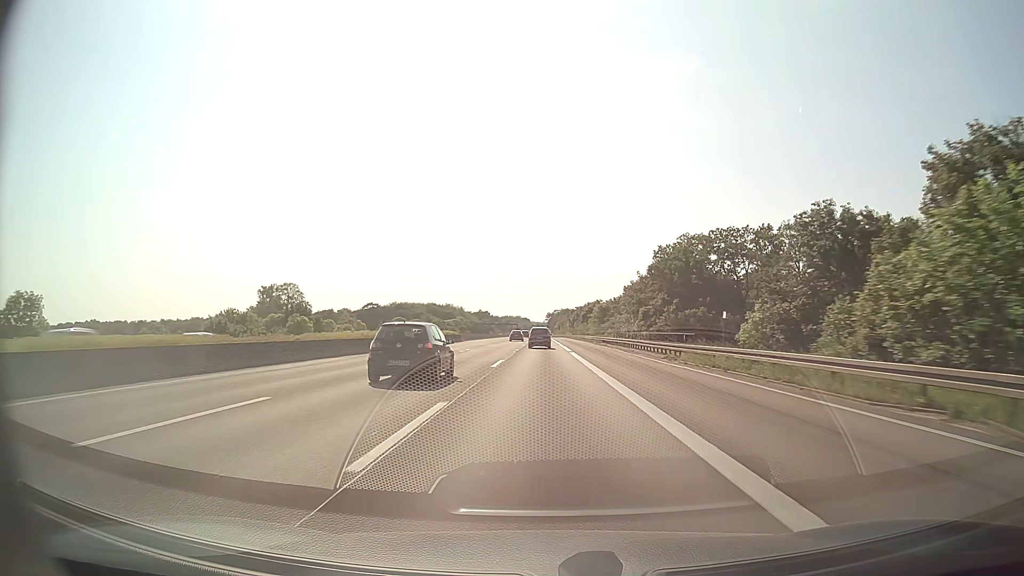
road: motorway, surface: asphalt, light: Day
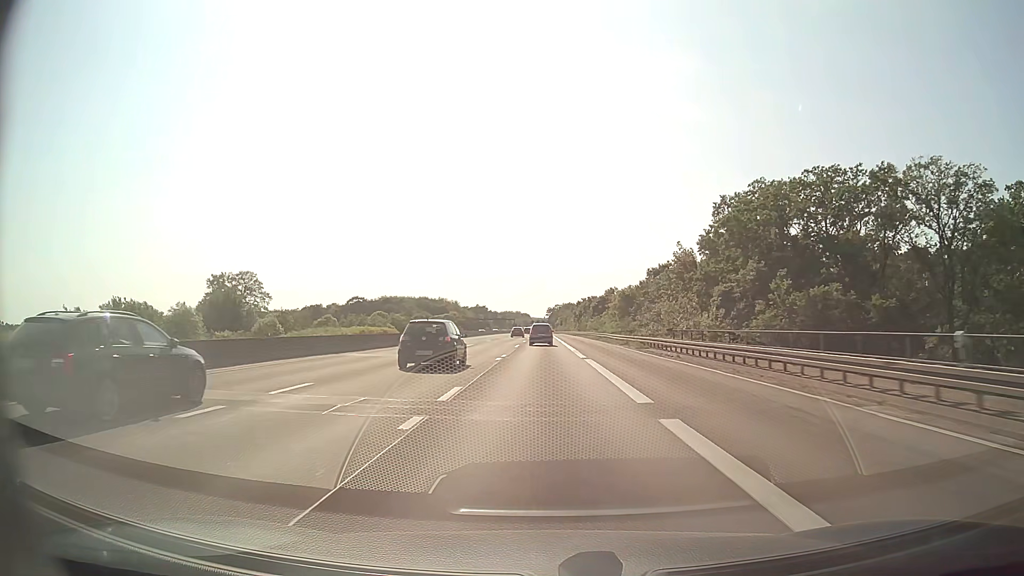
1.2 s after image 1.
(0.0, +33.5) m; 0°
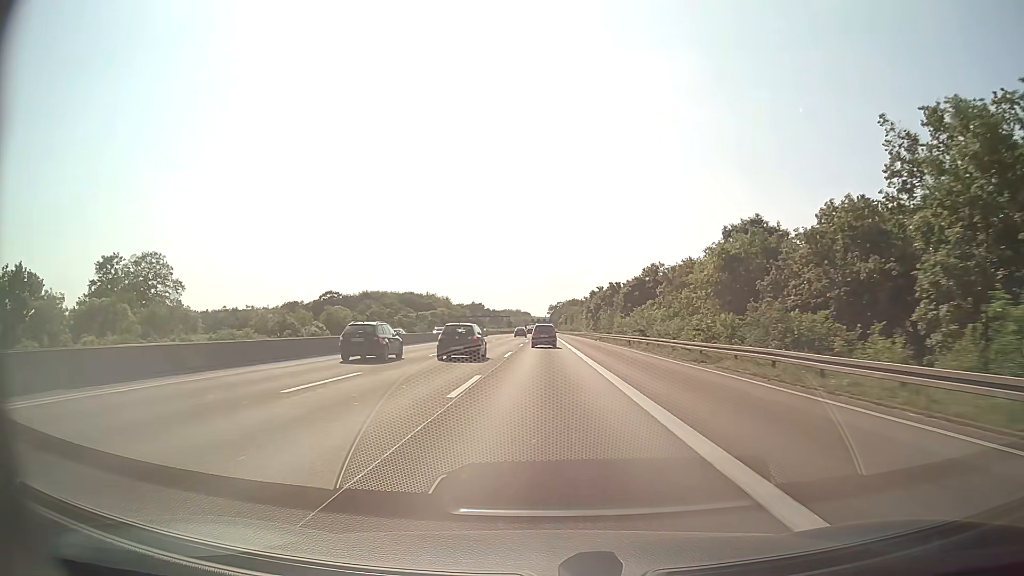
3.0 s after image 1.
(0.0, +49.8) m; 0°
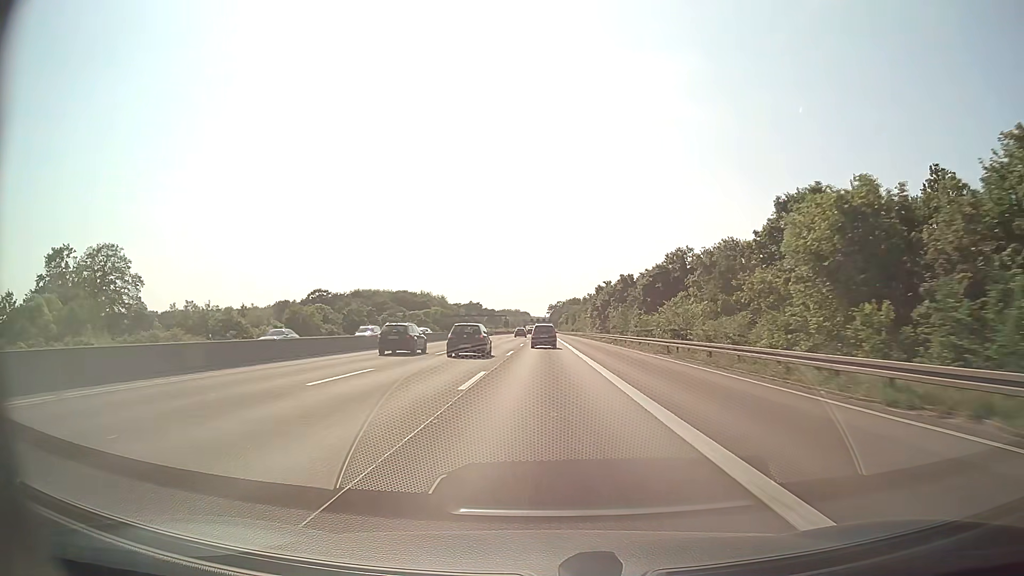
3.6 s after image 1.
(0.0, +16.4) m; 0°
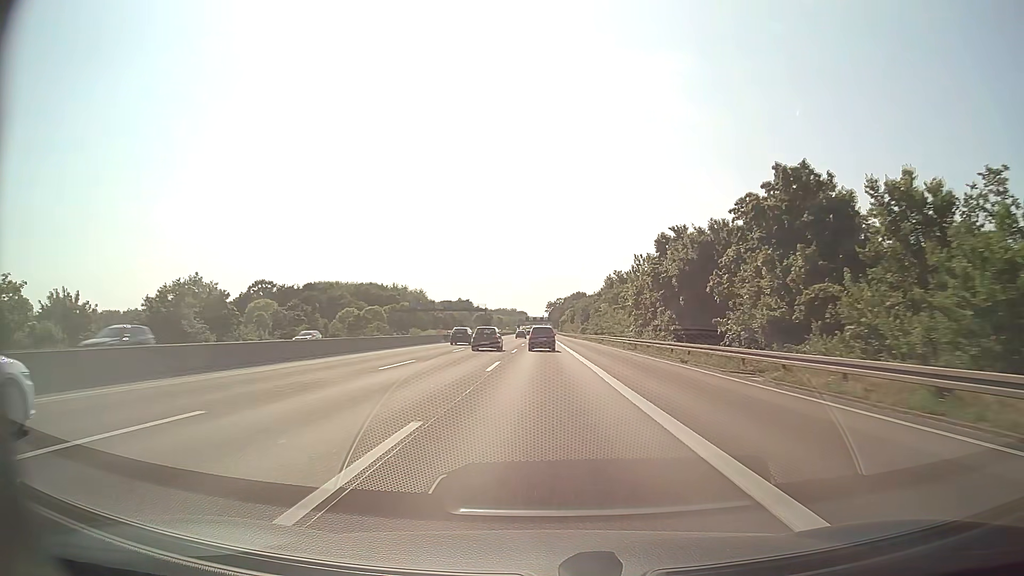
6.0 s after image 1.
(+0.1, +64.8) m; 0°
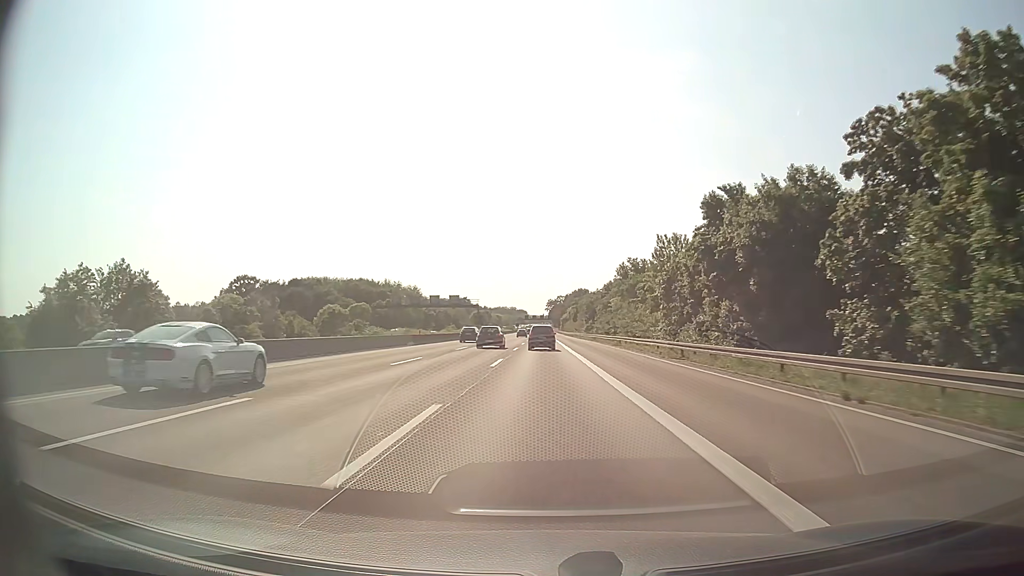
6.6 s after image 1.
(0.0, +16.1) m; 0°
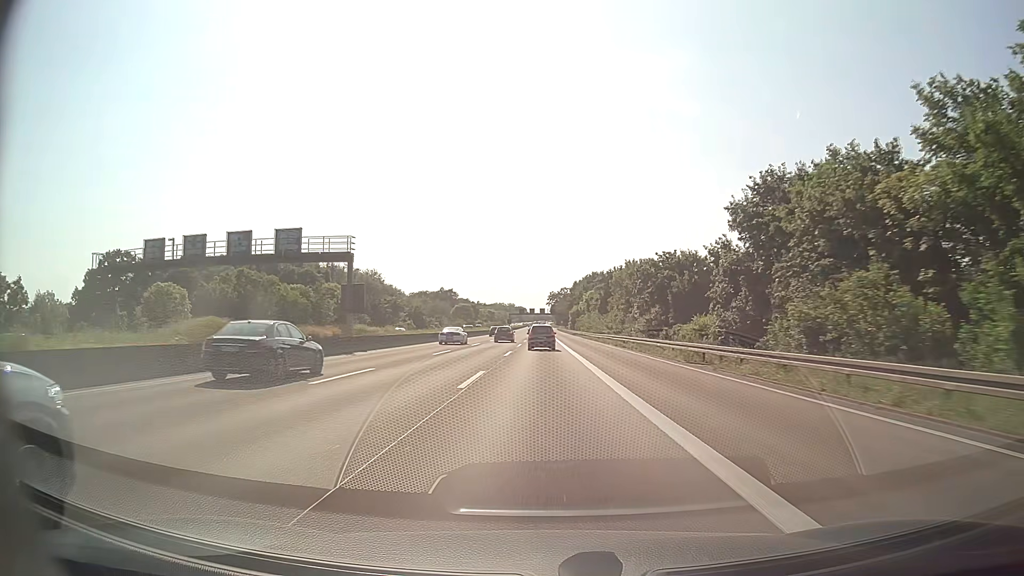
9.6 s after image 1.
(0.0, +80.6) m; 0°
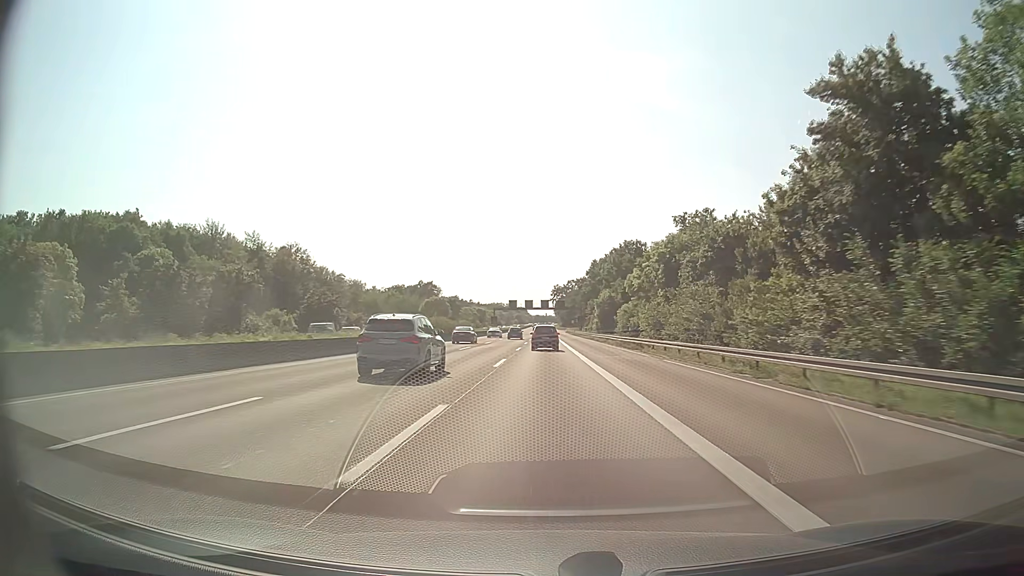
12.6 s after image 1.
(-0.2, +81.5) m; 0°
(0, +10) (0, +20) (0, +30) (0, +40) (0, +50) (0, +60) (0, +70) (0, +80) (0, +90) (0, +100) m
